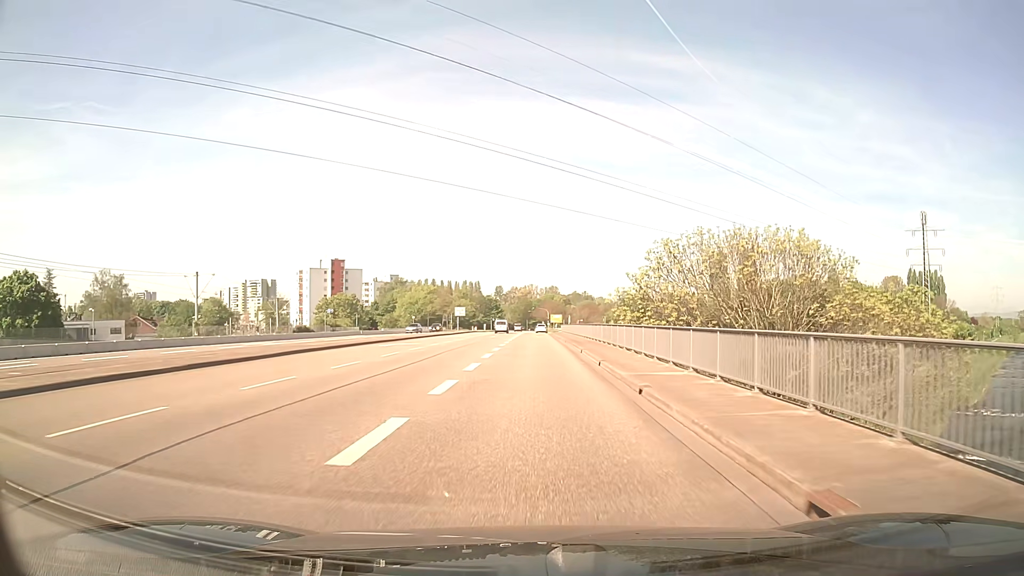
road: secondary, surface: asphalt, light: Day
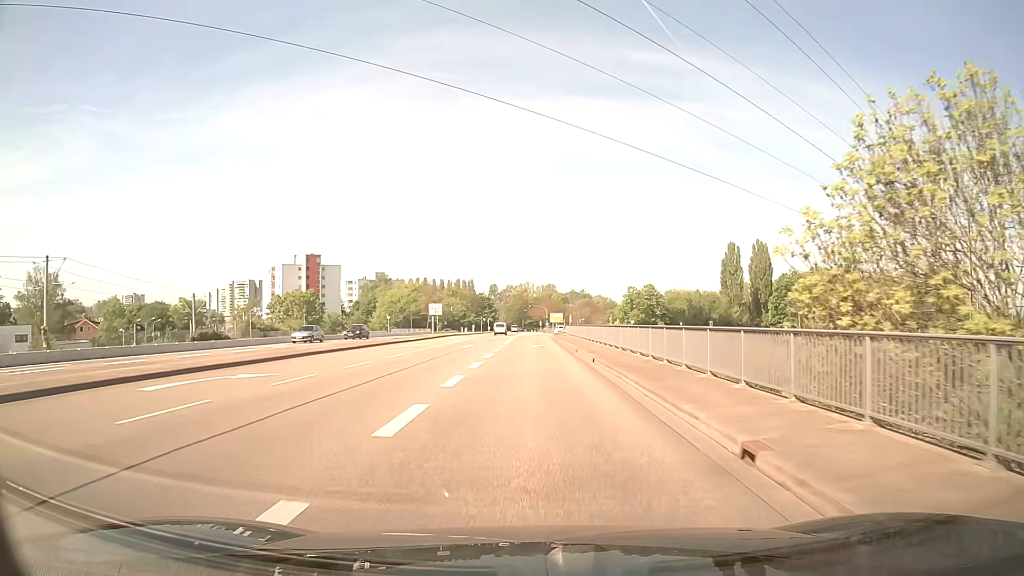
(+0.1, +22.3) m; 0°
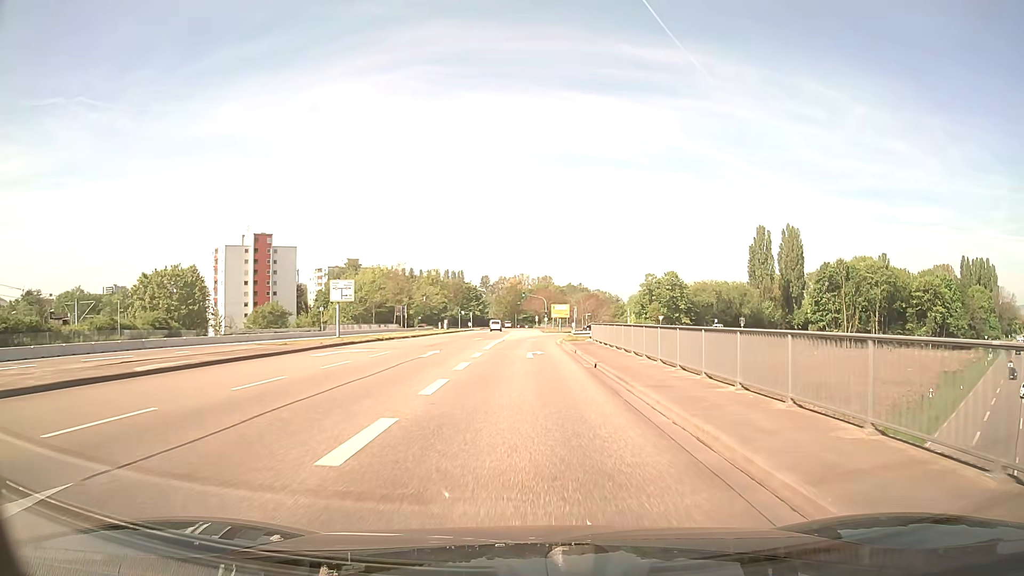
(+0.2, +37.2) m; 0°
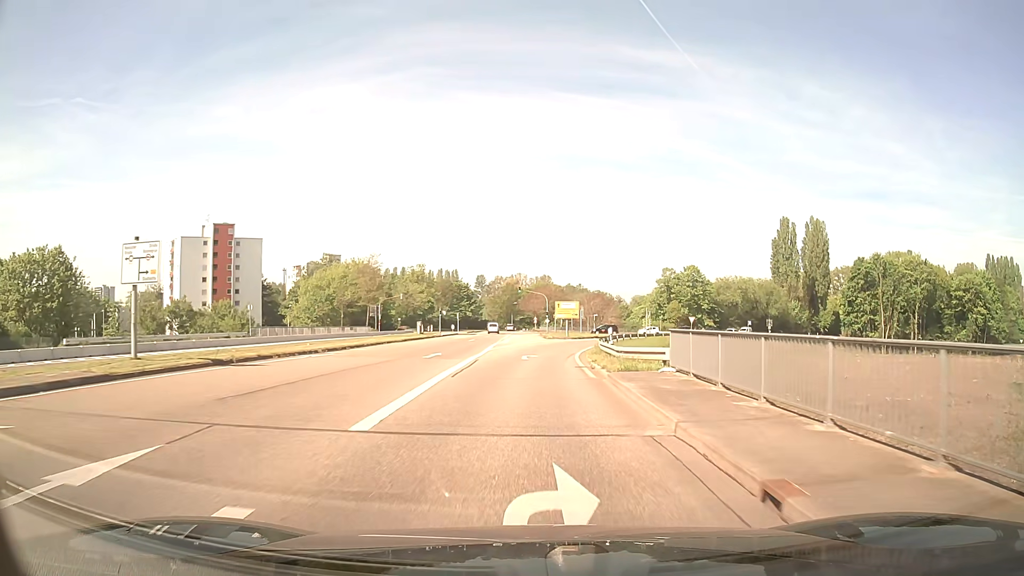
(0.0, +22.4) m; 0°
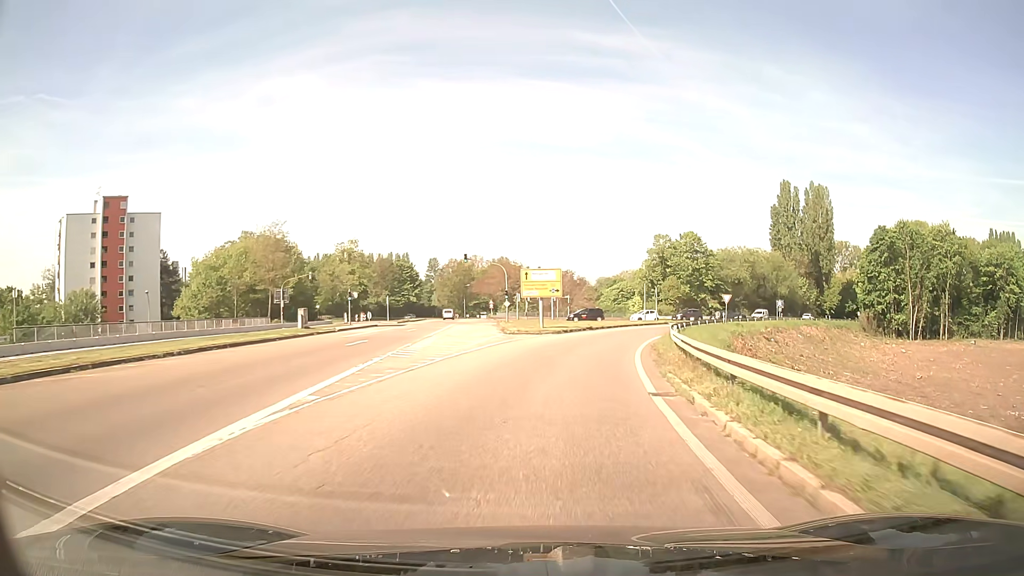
(+0.6, +30.0) m; +4°
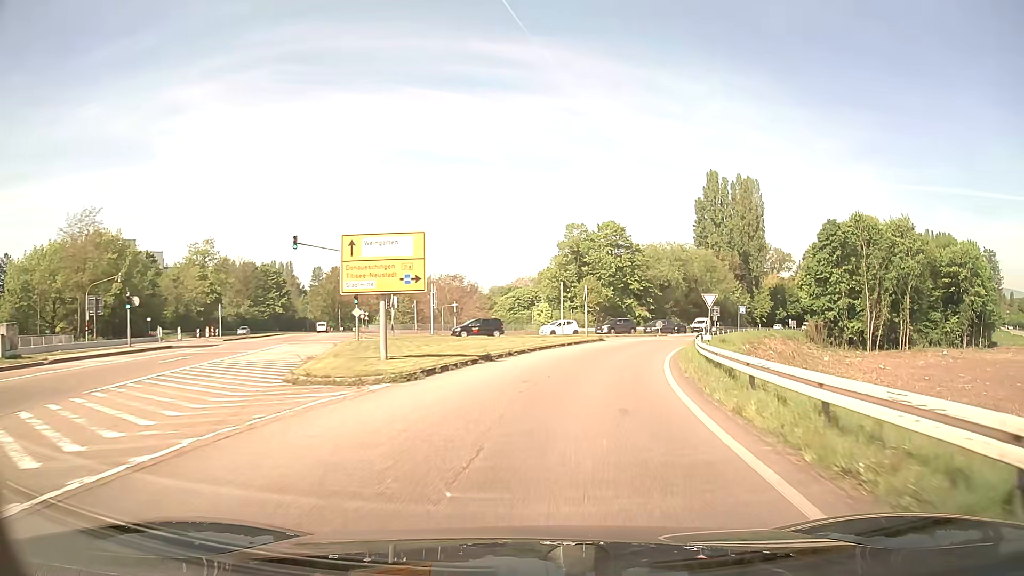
(+1.6, +22.6) m; +9°
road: secondary_link
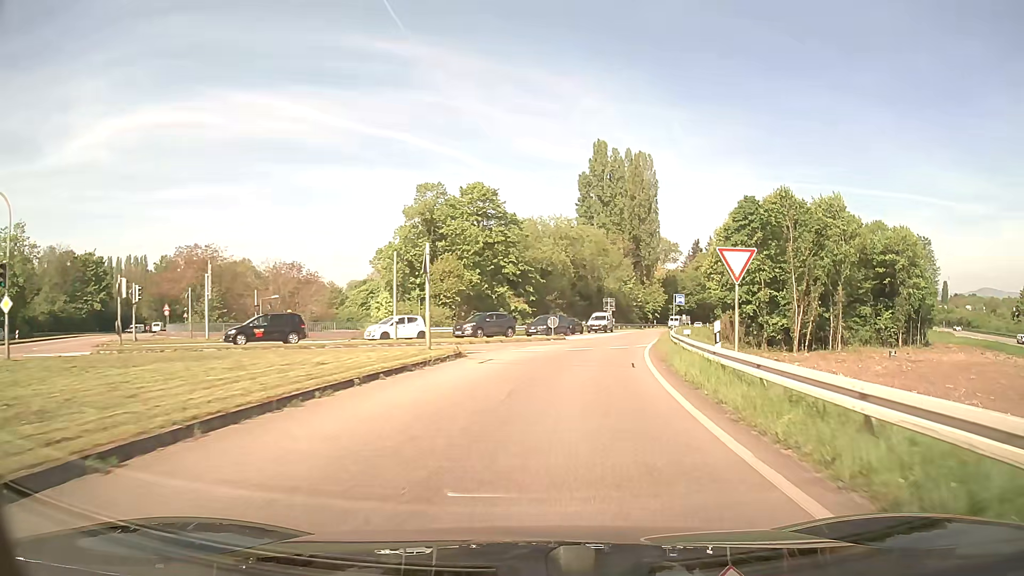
(+2.4, +21.9) m; +12°
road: trunk_link
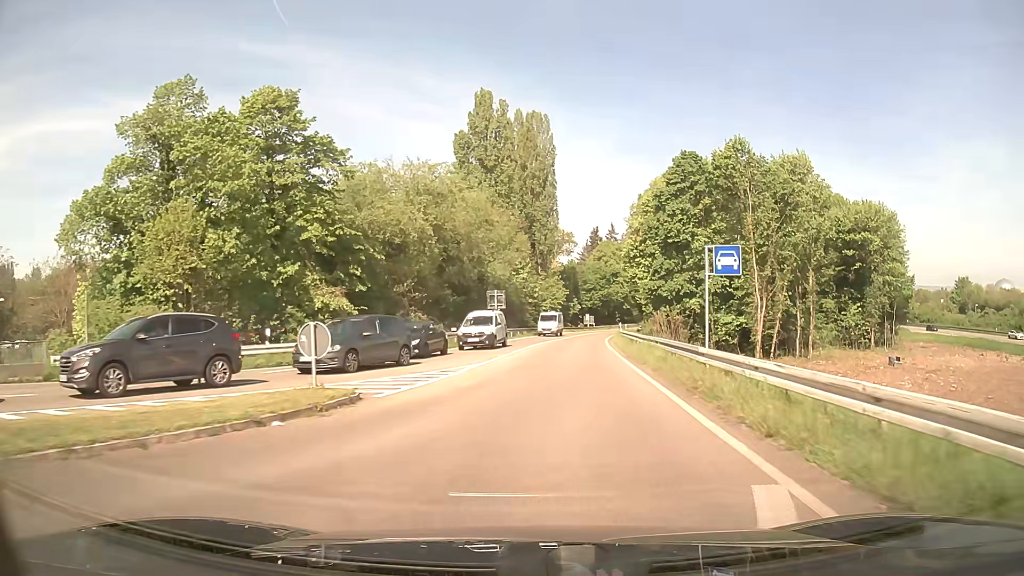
(+2.8, +28.4) m; +10°
(0, +10) (+1, +20) (+2, +30) (+3, +40) (+4, +50) (+5, +60) (+6, +70) (+8, +80) (+10, +89) (+11, +99) m
